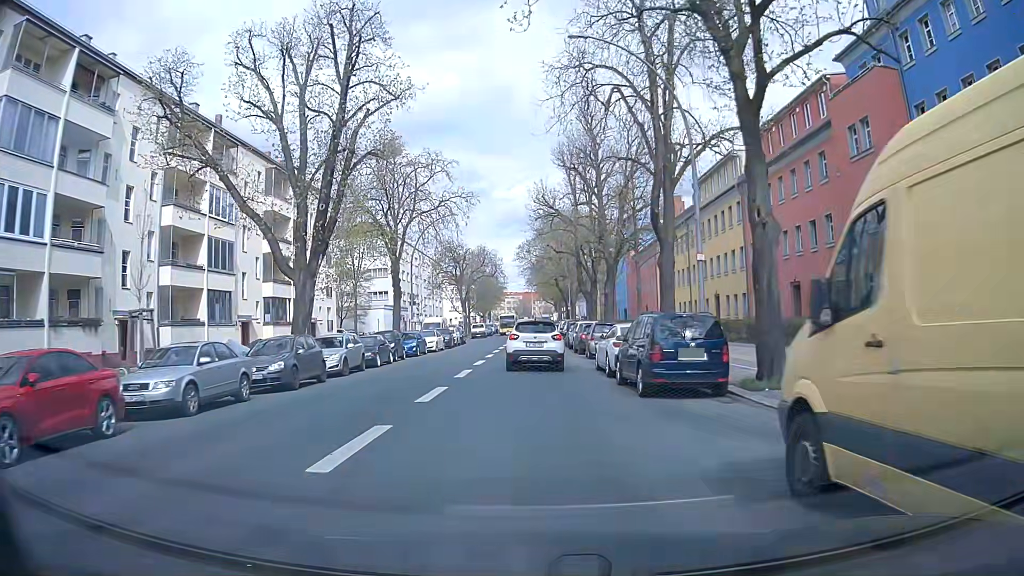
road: secondary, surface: asphalt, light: Day
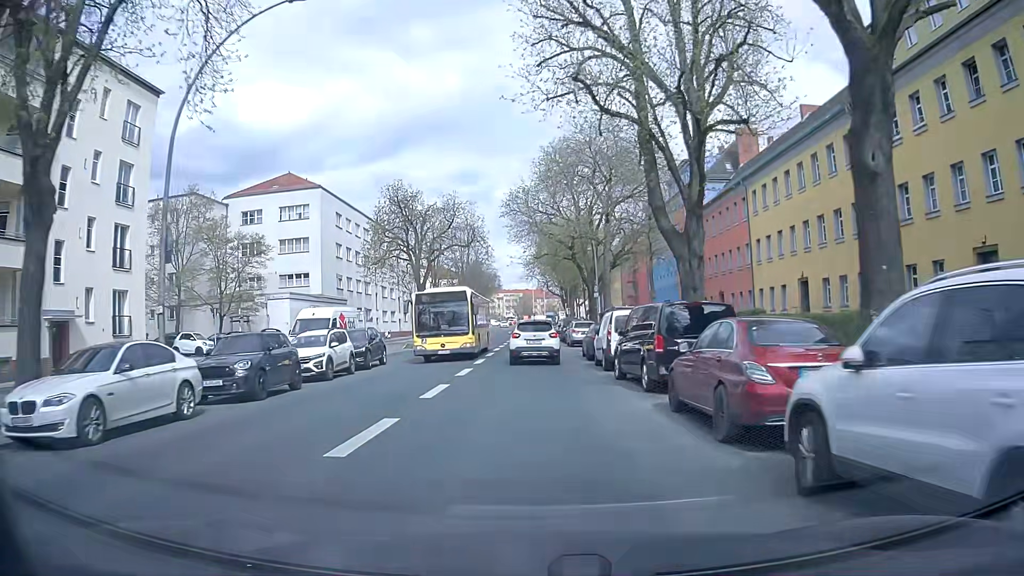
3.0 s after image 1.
(-0.4, +35.6) m; -1°
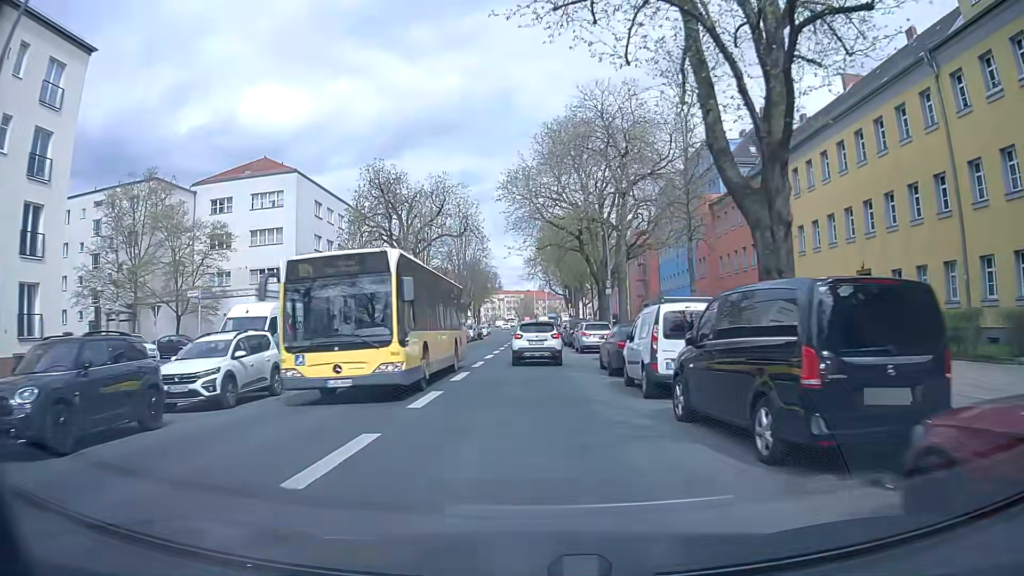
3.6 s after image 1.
(0.0, +7.4) m; 0°
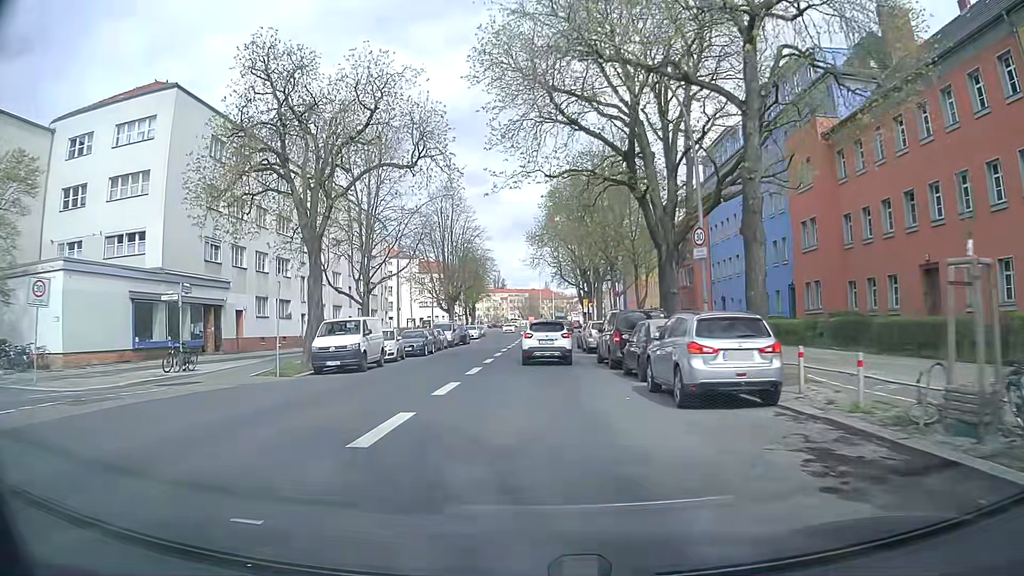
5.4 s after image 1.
(0.0, +22.4) m; 0°
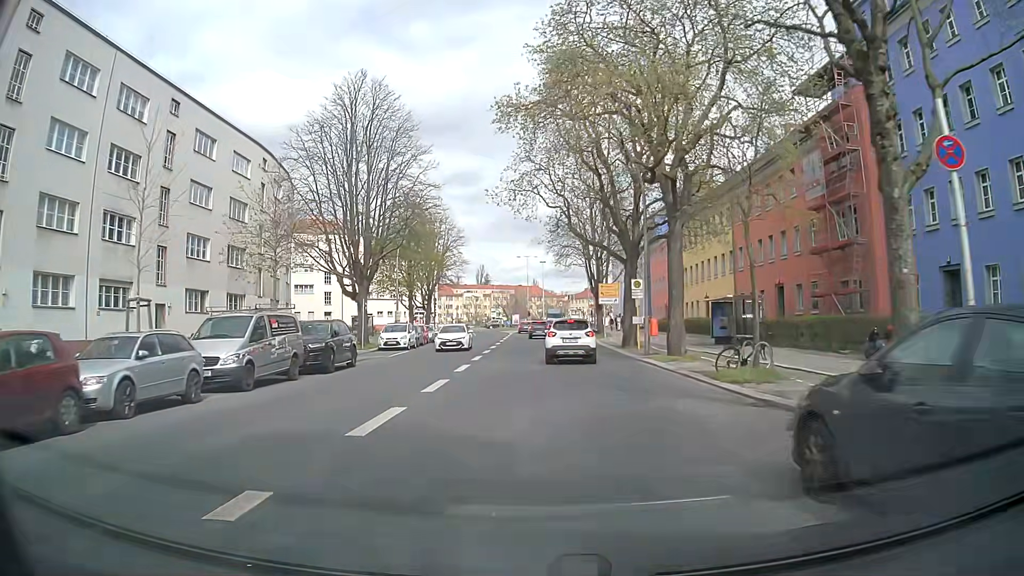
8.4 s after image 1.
(-0.1, +35.2) m; 0°
